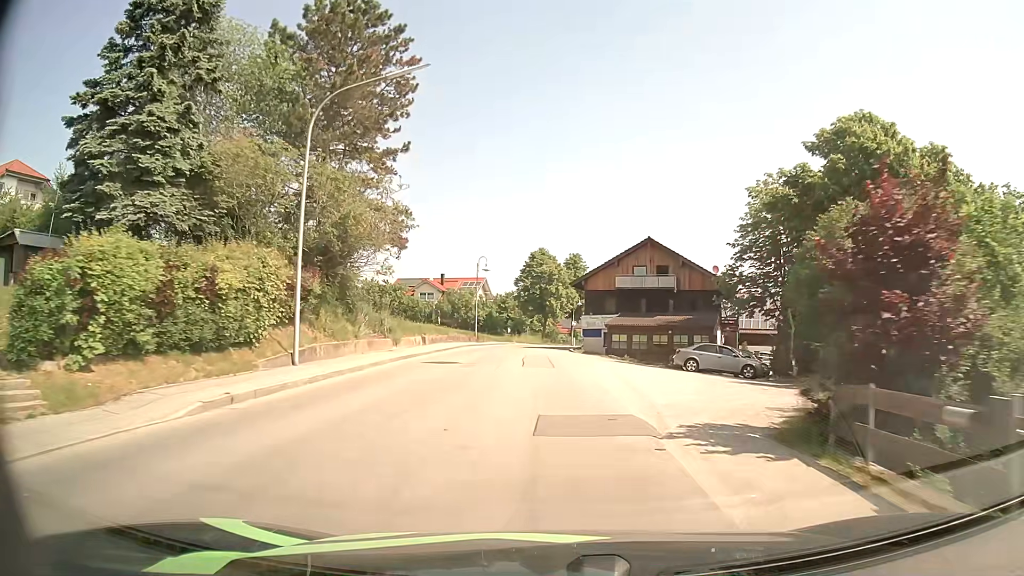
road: secondary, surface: asphalt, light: Day
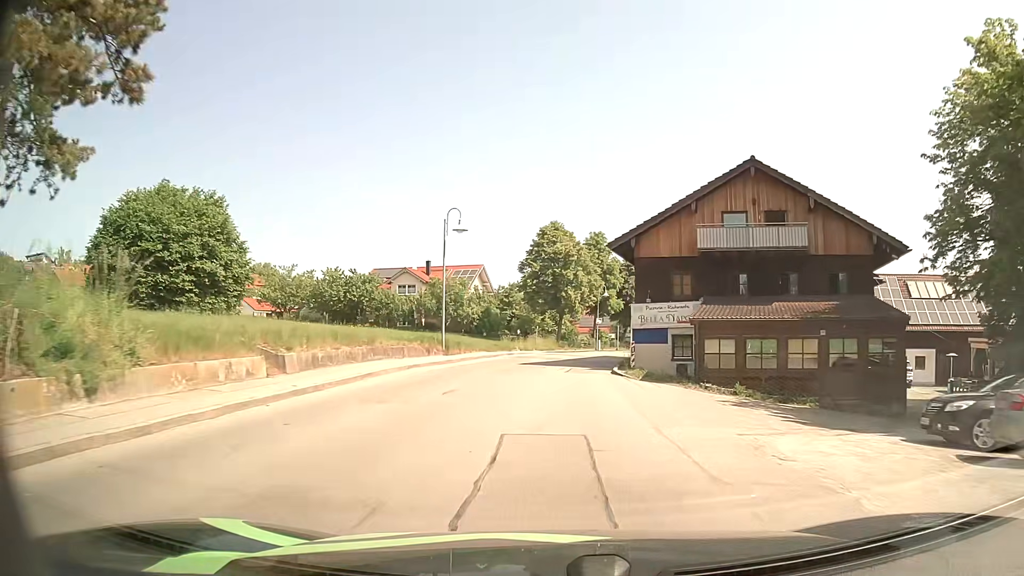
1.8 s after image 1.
(-0.3, +23.4) m; -1°
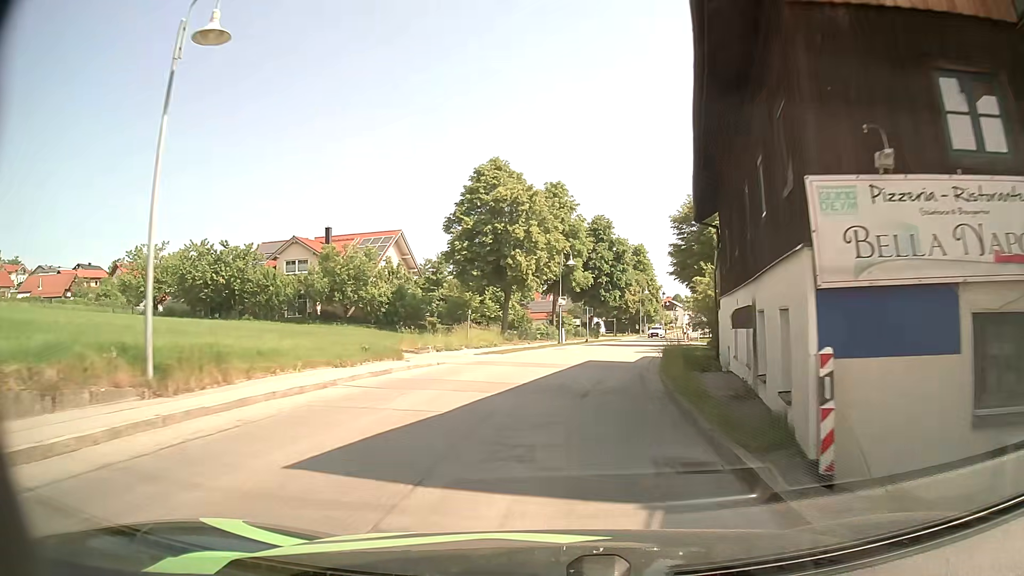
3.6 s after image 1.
(+0.5, +22.2) m; +4°
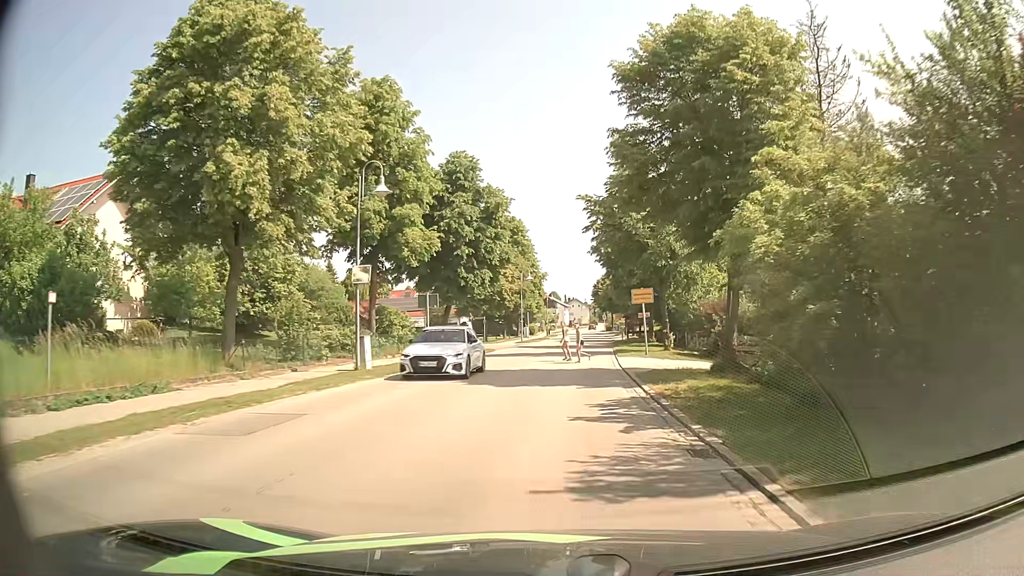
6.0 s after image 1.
(+2.7, +27.2) m; +10°
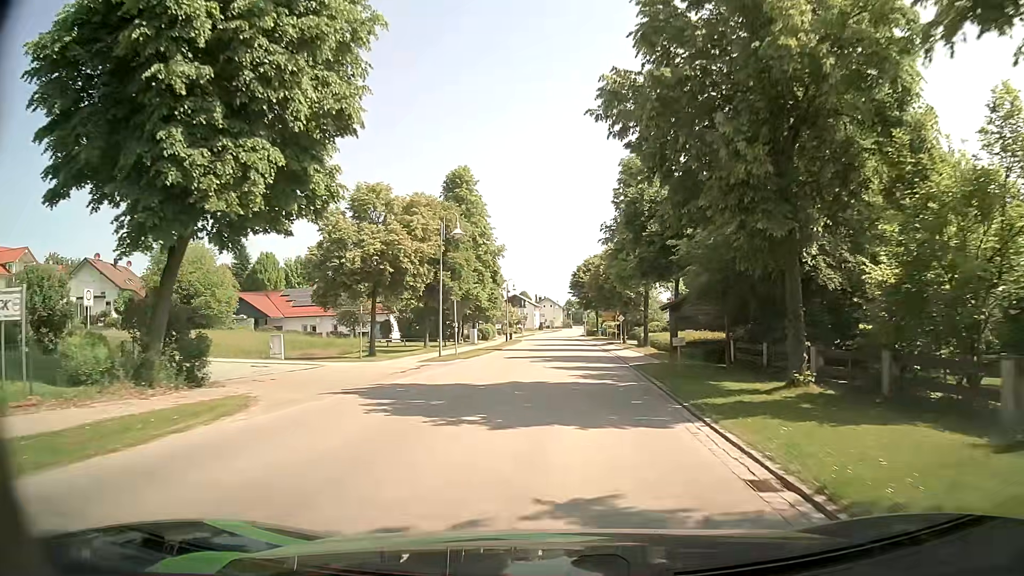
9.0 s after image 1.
(+1.4, +31.8) m; +3°
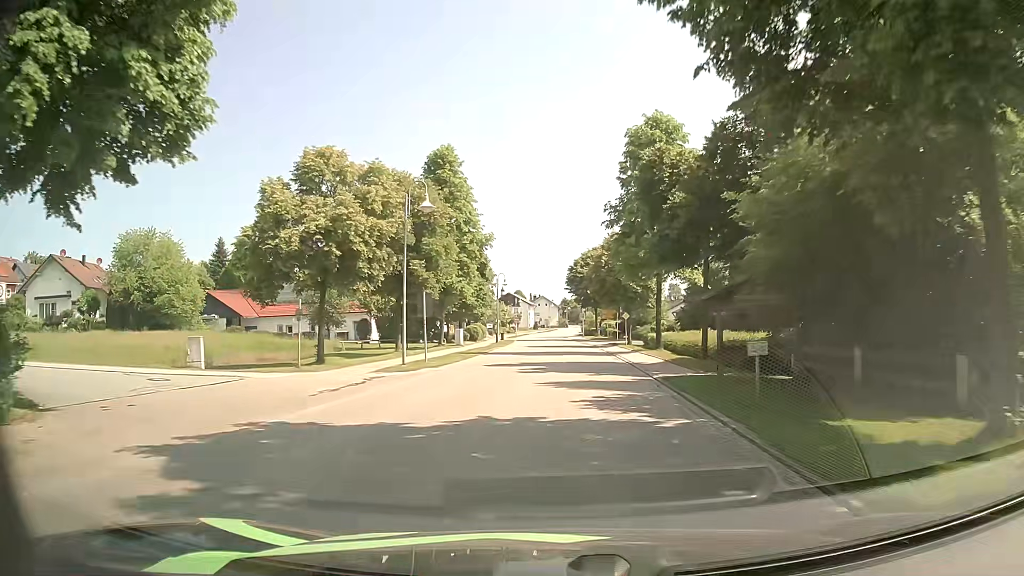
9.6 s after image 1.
(0.0, +7.2) m; +1°
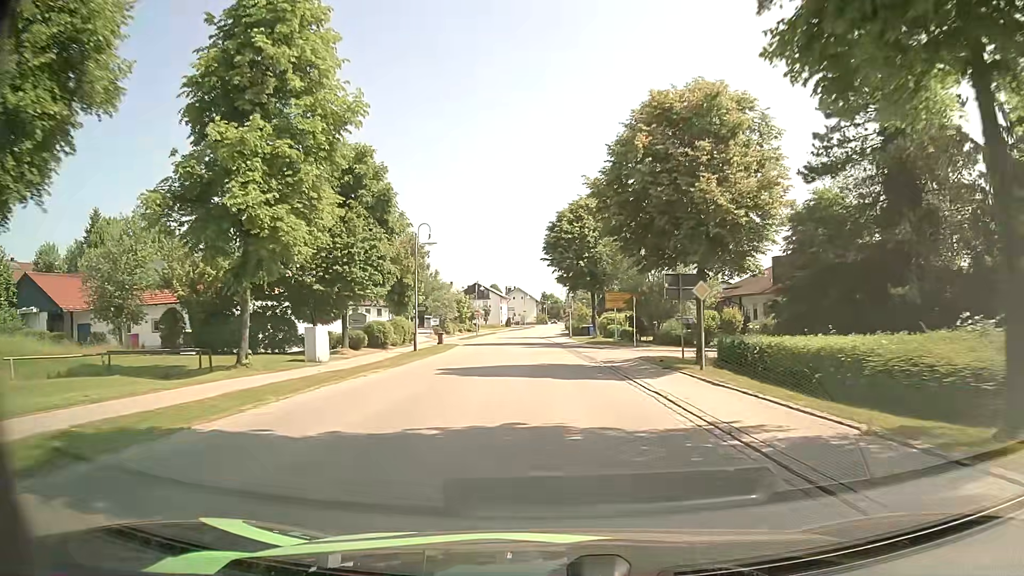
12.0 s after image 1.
(+0.7, +31.7) m; +1°
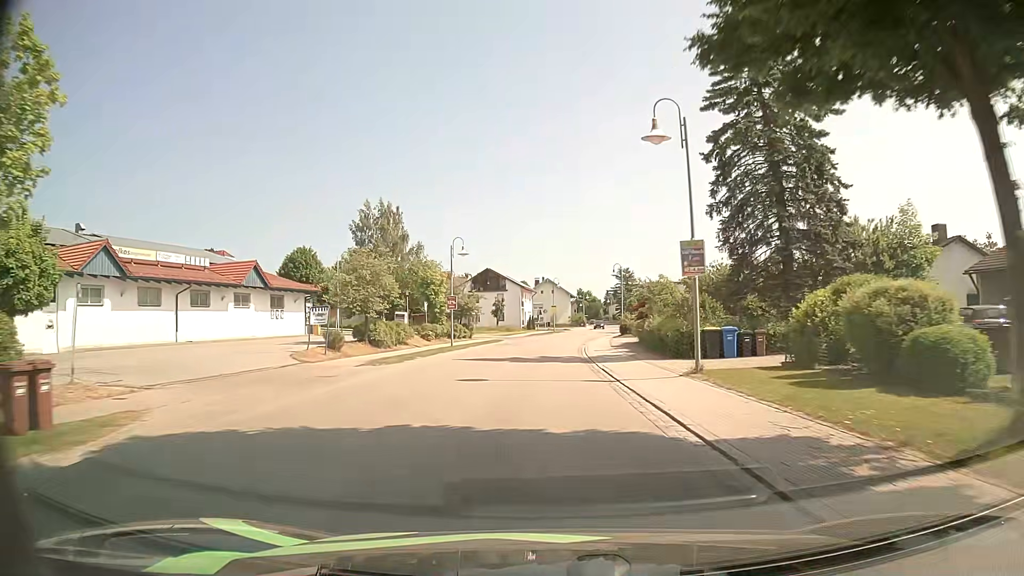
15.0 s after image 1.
(-0.4, +43.6) m; -2°
(0, +10) (0, +20) (0, +30) (0, +40) (+1, +50) (+2, +60) (+3, +70) (+5, +80) (+7, +90) (+9, +99) m
